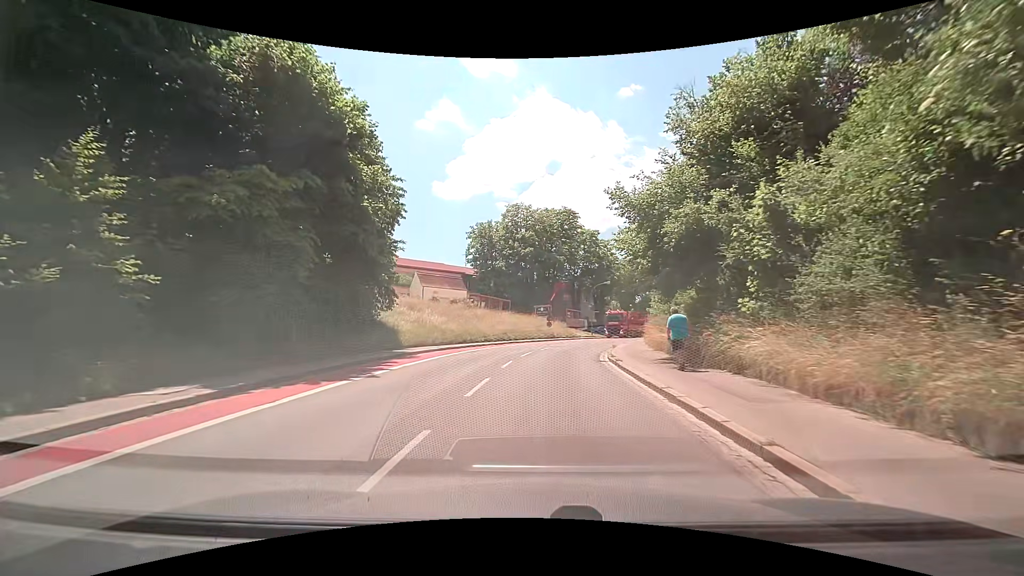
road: secondary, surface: asphalt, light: Day
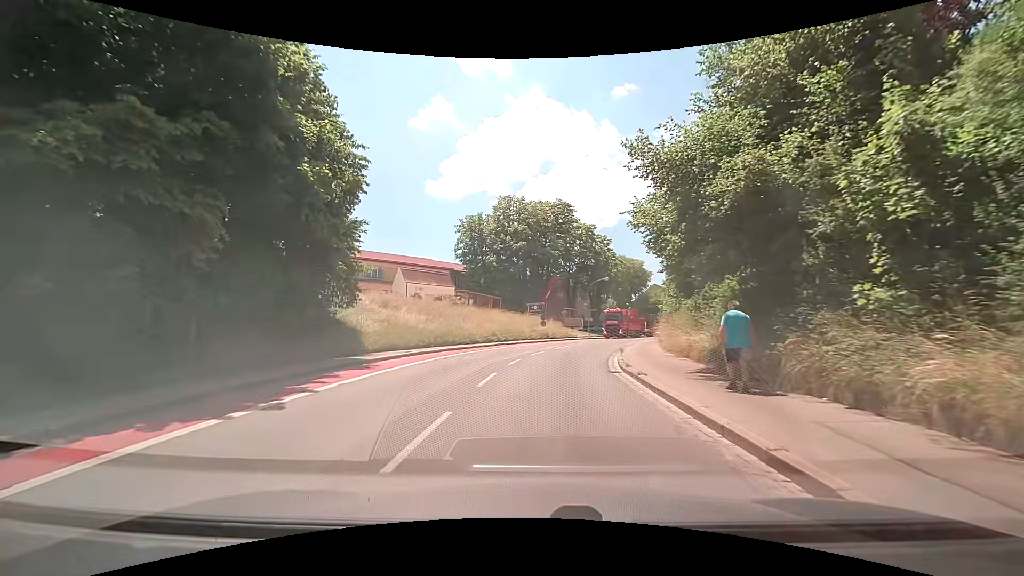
(+0.1, +4.6) m; +2°
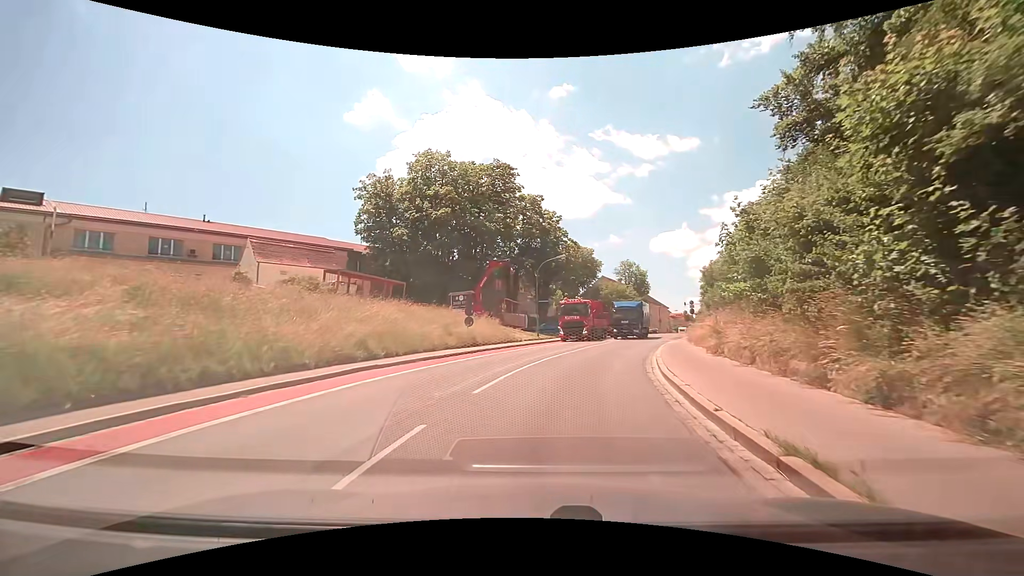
(+0.7, +18.8) m; +6°
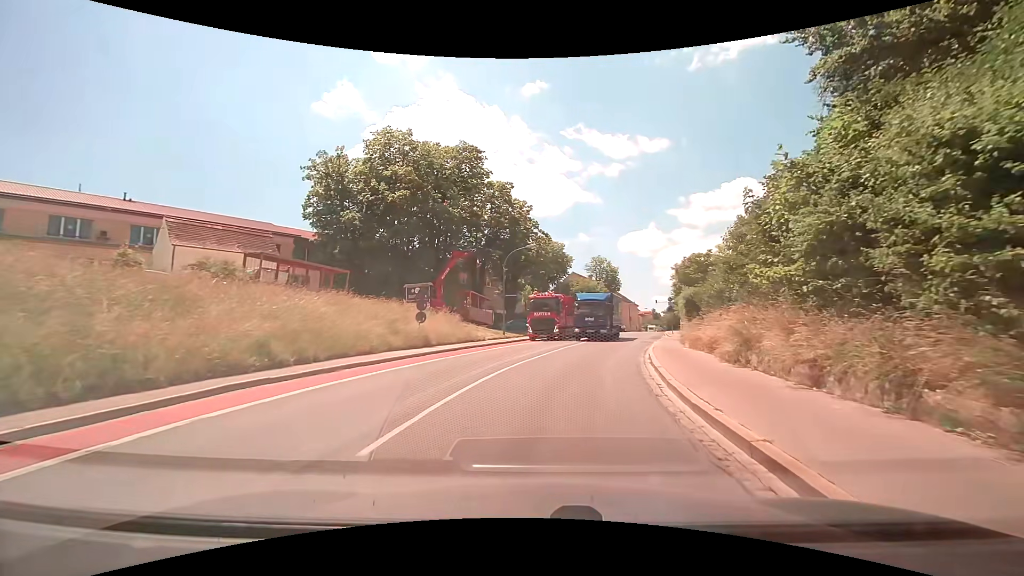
(+0.2, +4.5) m; +4°
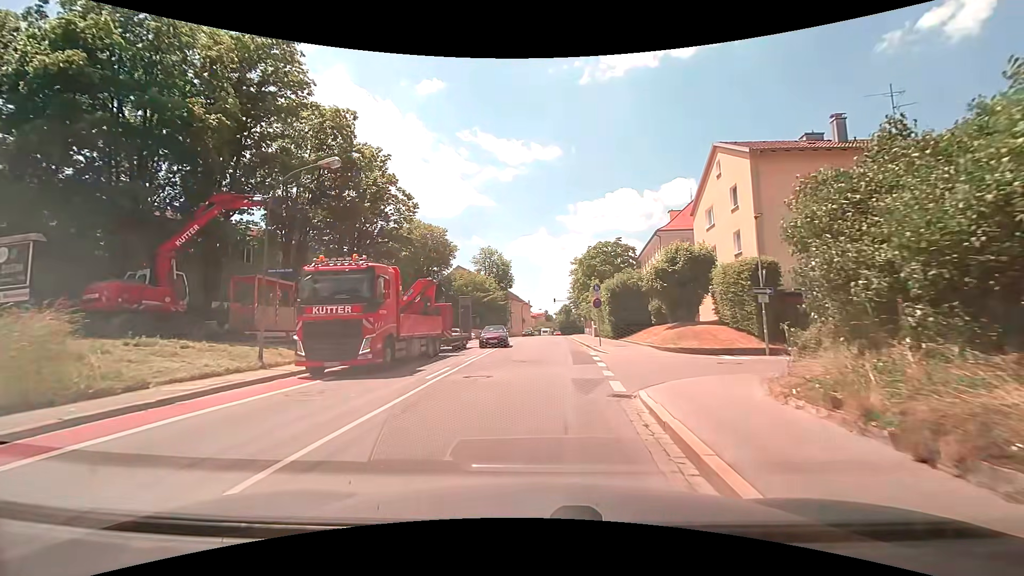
(+2.8, +20.2) m; +12°
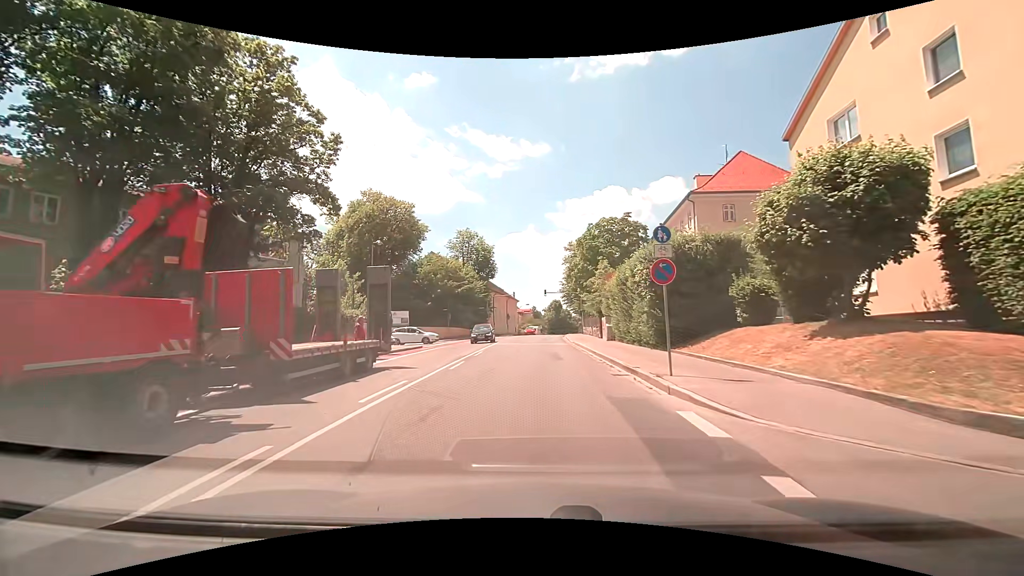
(+0.3, +16.3) m; +2°
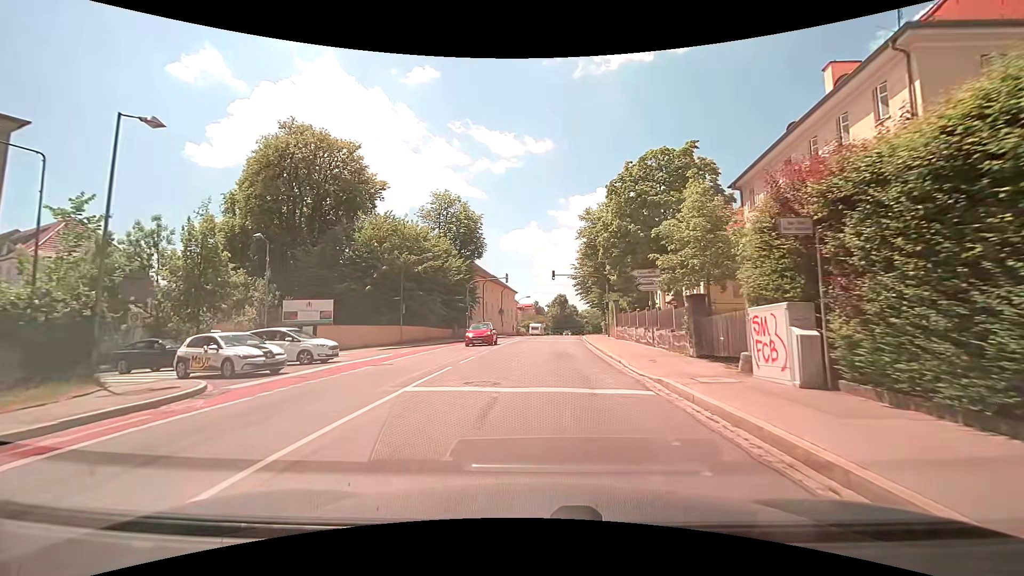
(-0.1, +23.6) m; -1°
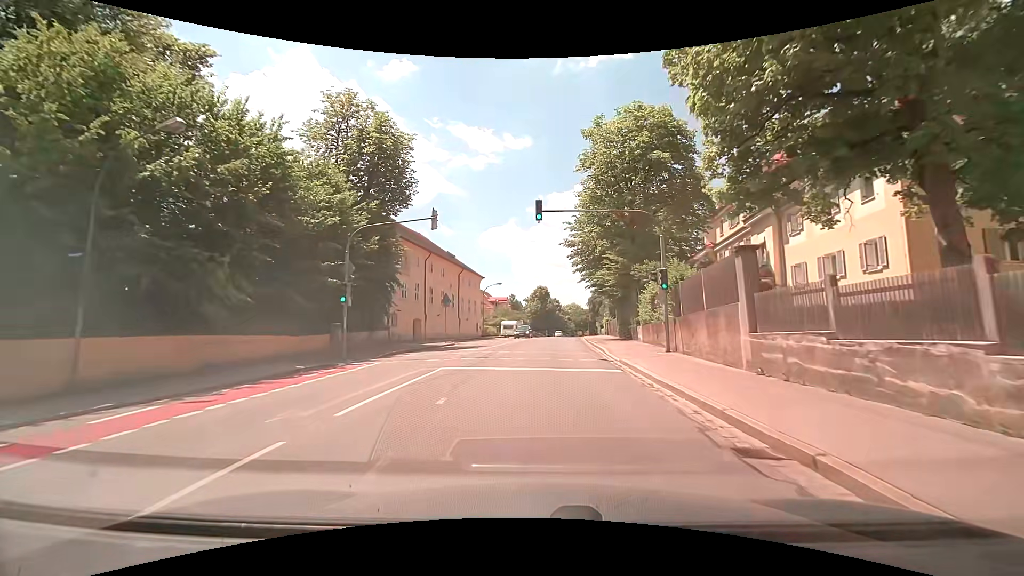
(+0.7, +27.0) m; +3°
(0, +10) (0, +20) (+1, +30) (+1, +40) (+2, +50) (+3, +60) (+4, +70) (+5, +80) (+6, +90) (+7, +100) m
